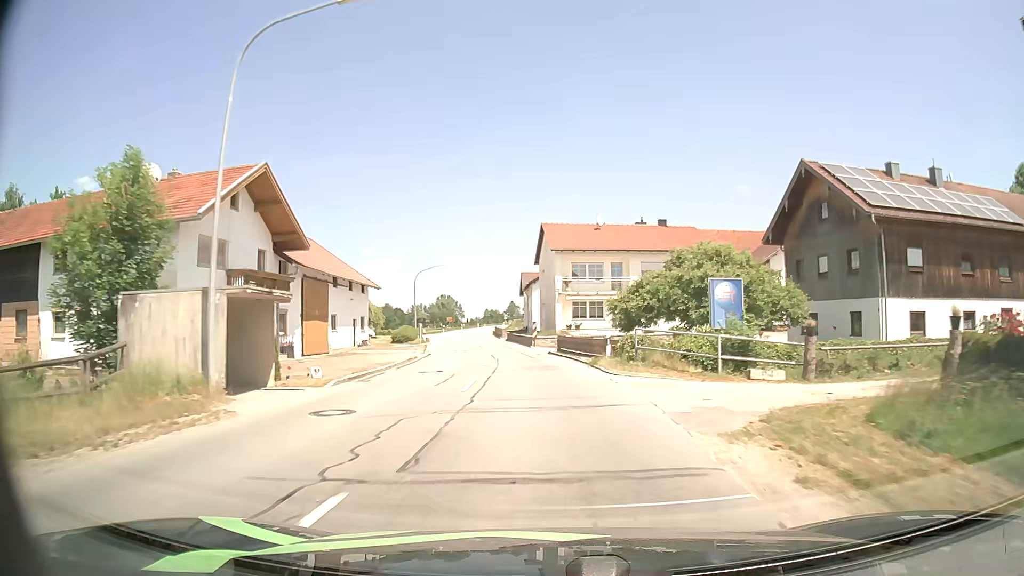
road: secondary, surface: asphalt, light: Day
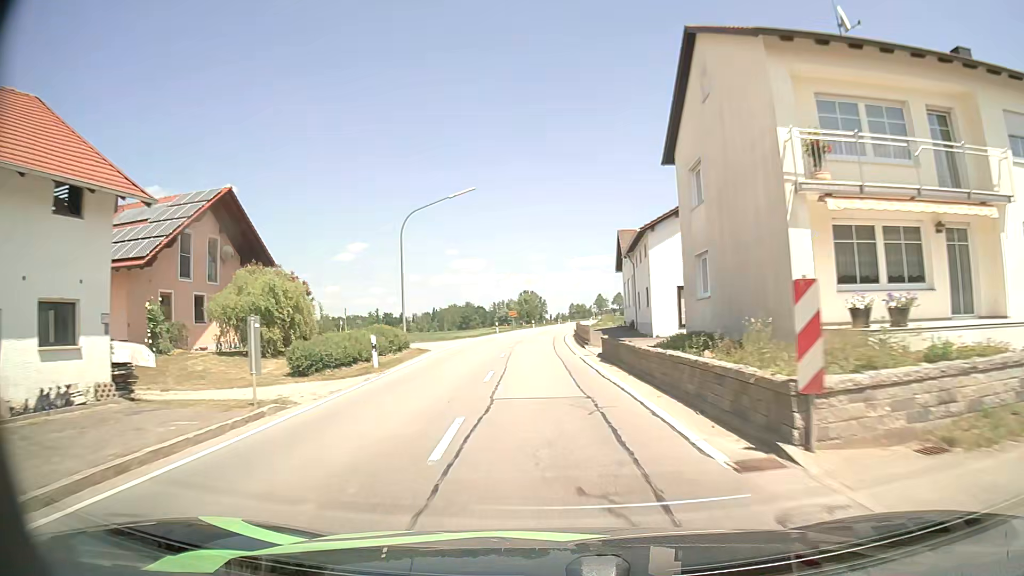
(-2.3, +35.8) m; -7°
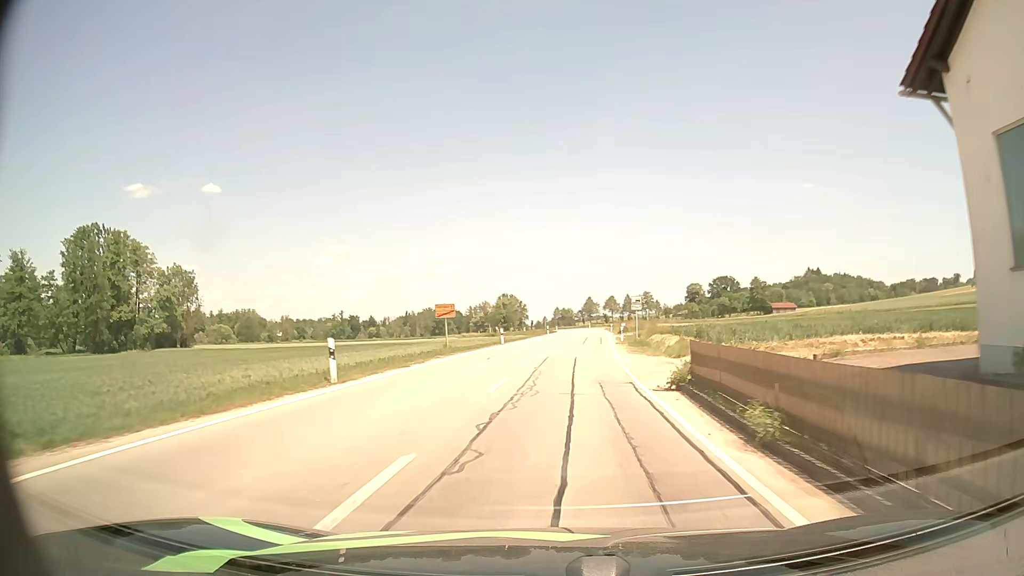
(-0.7, +48.6) m; +1°
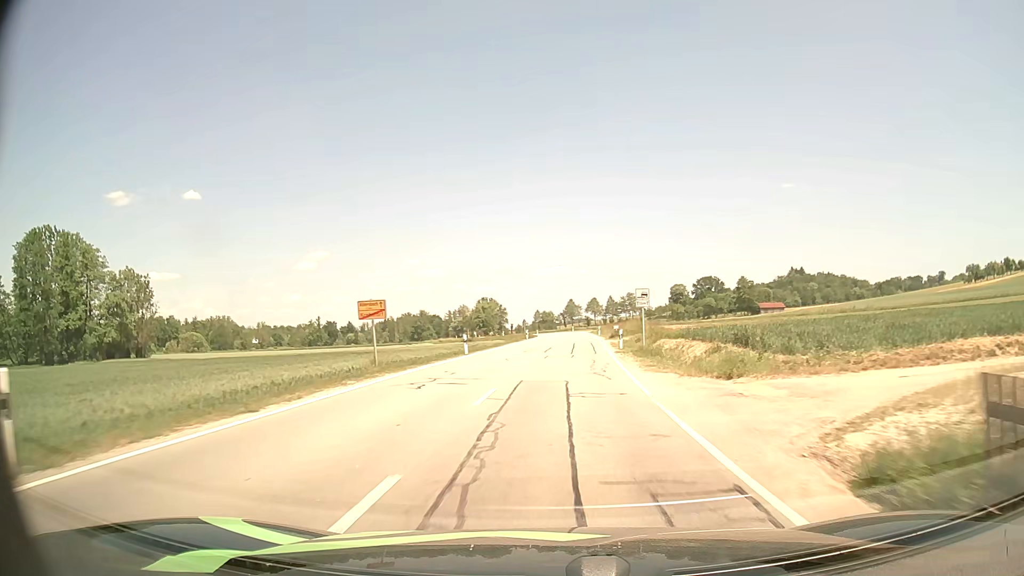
(+0.1, +10.1) m; +2°
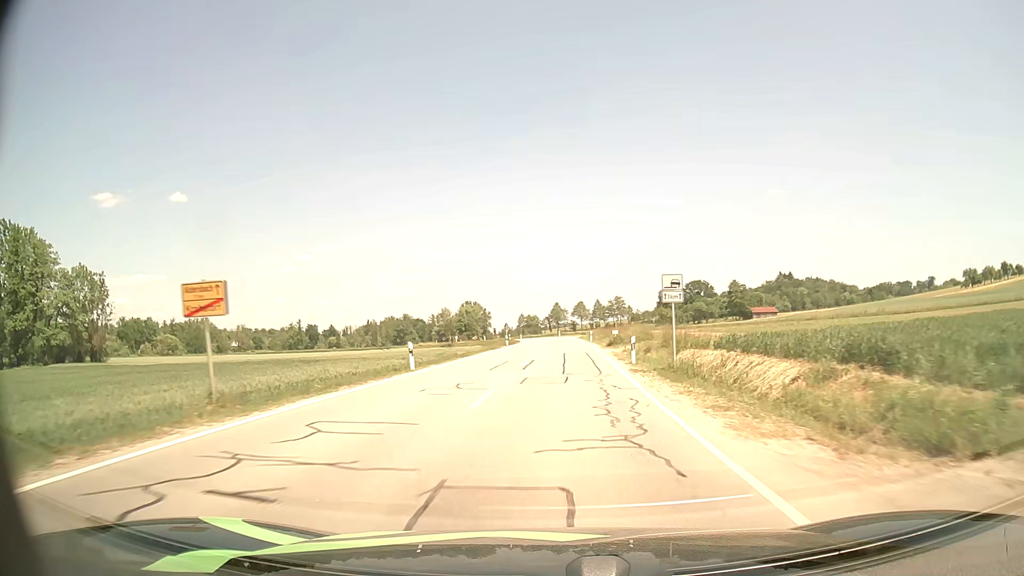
(+0.1, +10.3) m; +1°
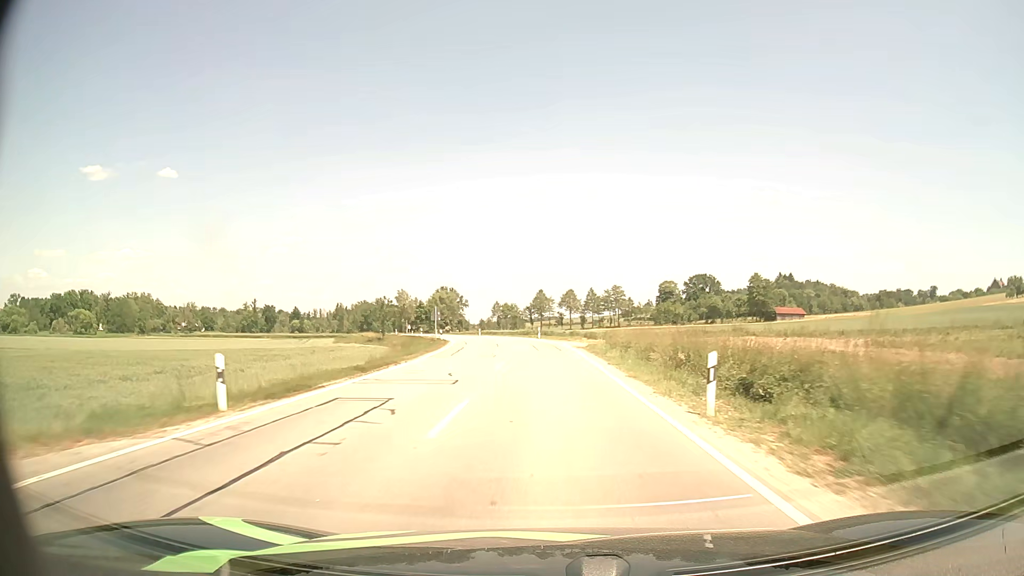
(+1.4, +52.5) m; +2°
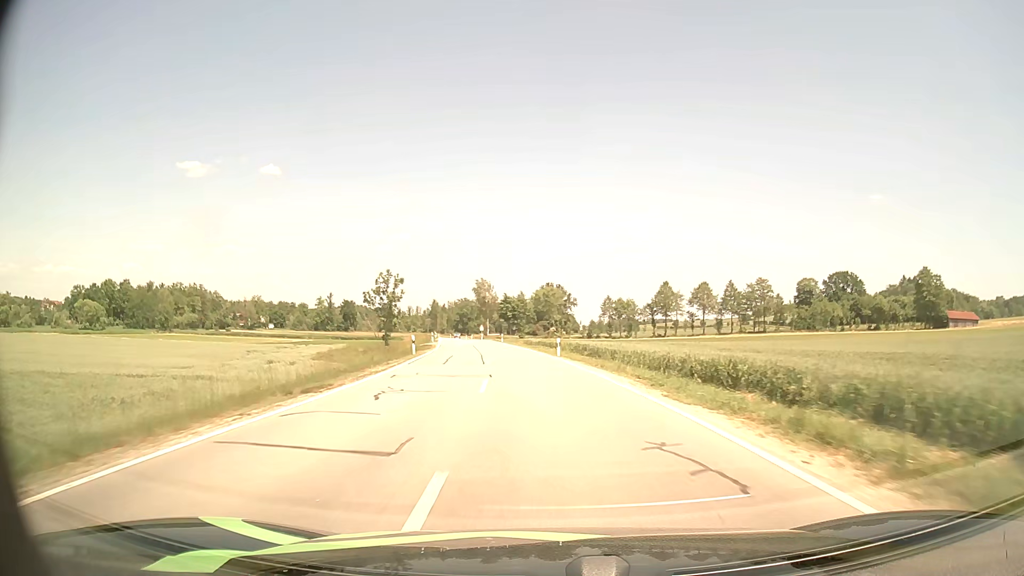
(-3.3, +53.2) m; -9°
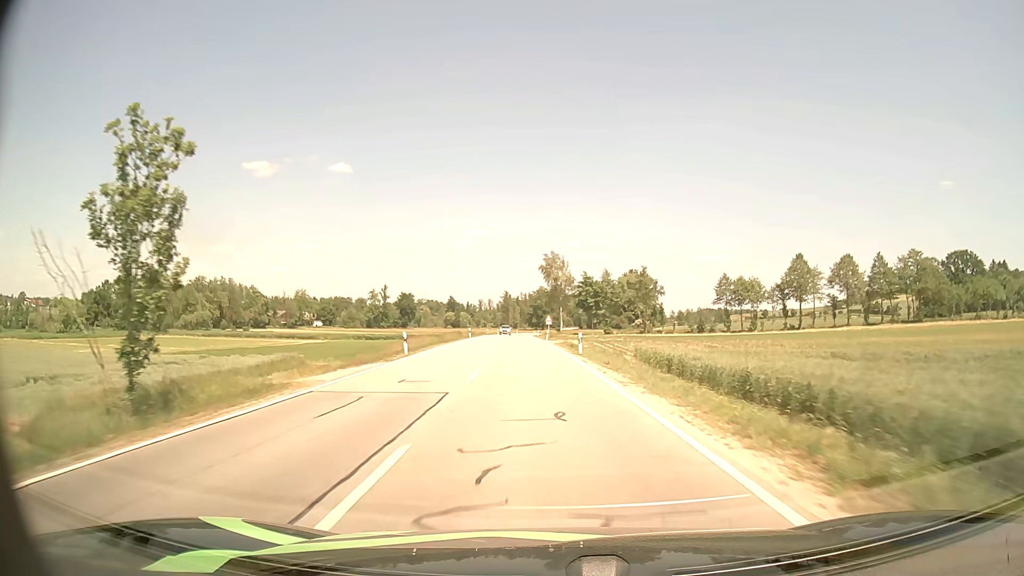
(-2.9, +45.3) m; -7°
(0, +10) (0, +20) (-1, +30) (-1, +40) (-2, +50) (-2, +60) (-3, +70) (-3, +80) (-4, +90) (-4, +100) m
